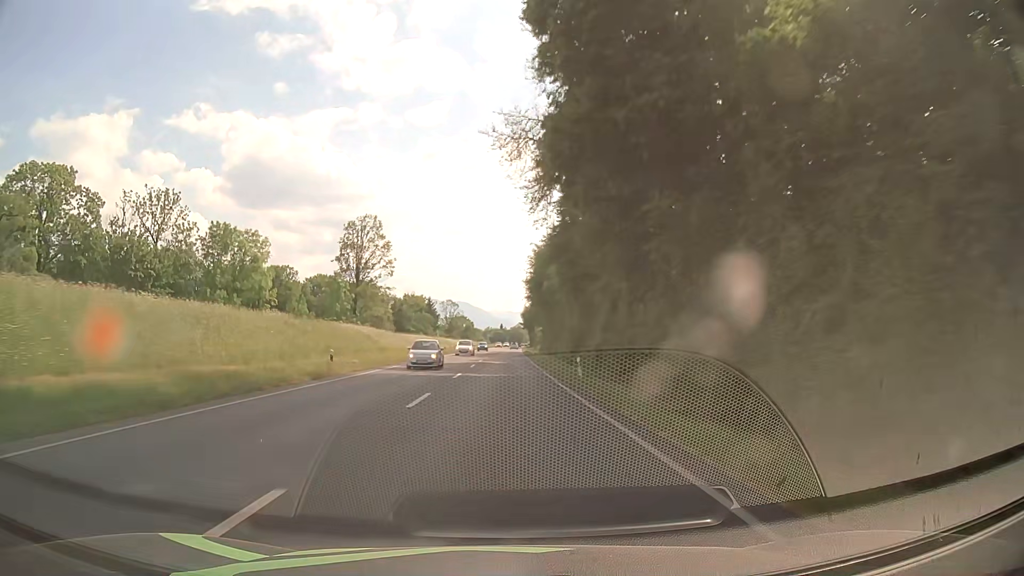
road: primary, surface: asphalt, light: Day
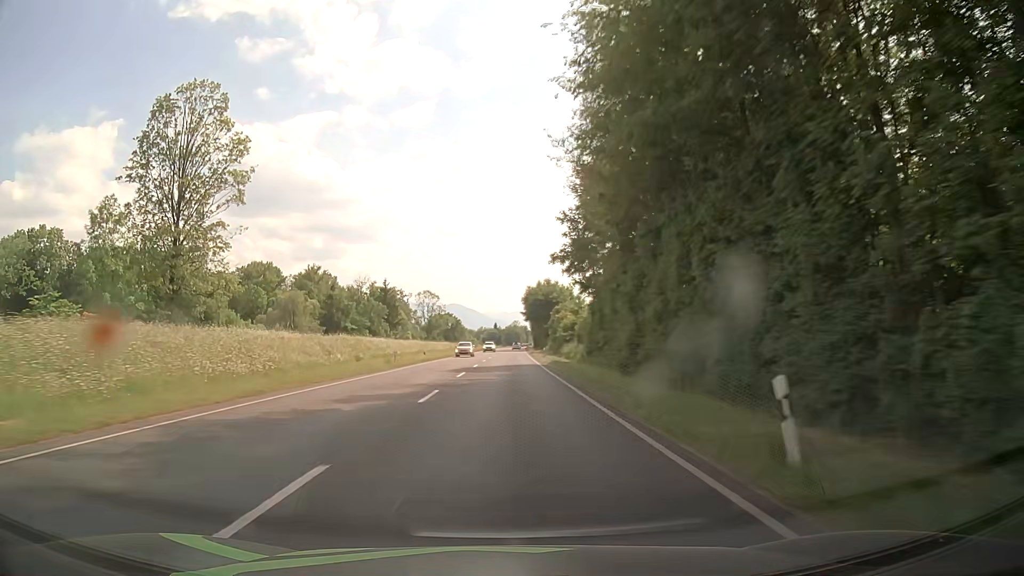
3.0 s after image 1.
(-0.8, +70.9) m; 0°
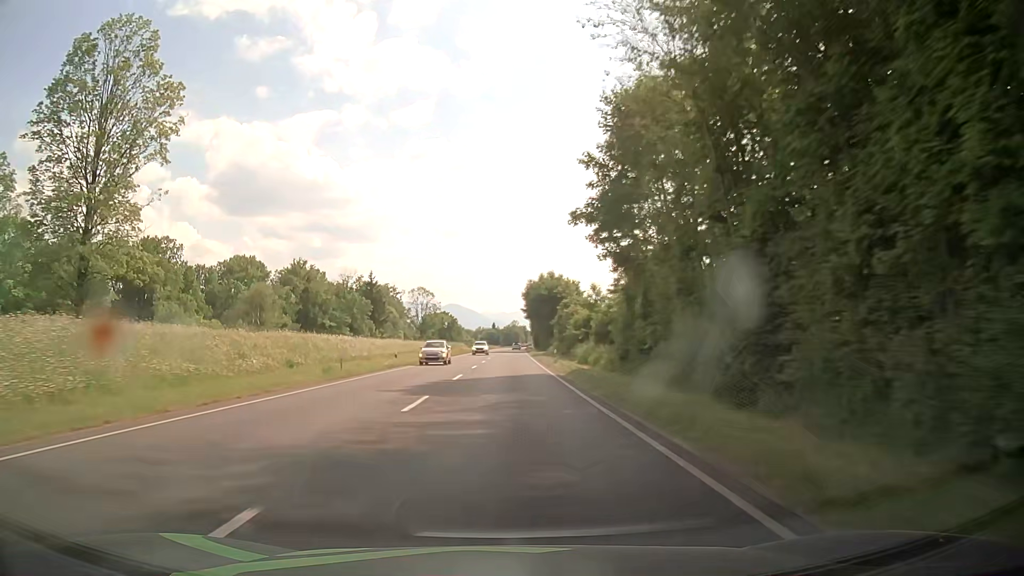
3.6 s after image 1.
(0.0, +14.2) m; 0°
(0, +10) (0, +20) (0, +30) (0, +40) (0, +50) (0, +60) (+1, +70) (+1, +80) (+1, +90) (+1, +100) m
